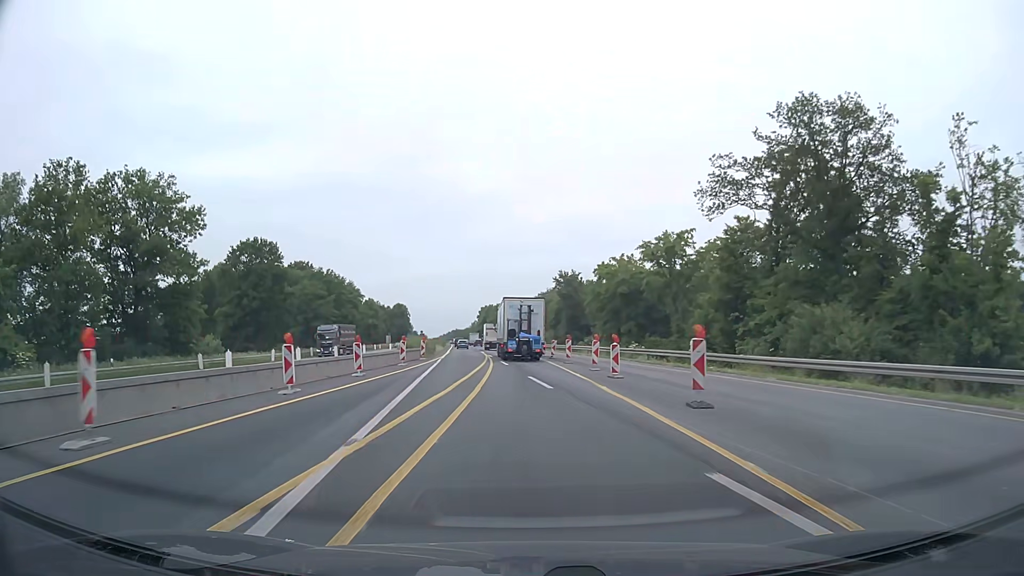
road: motorway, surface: asphalt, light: Day
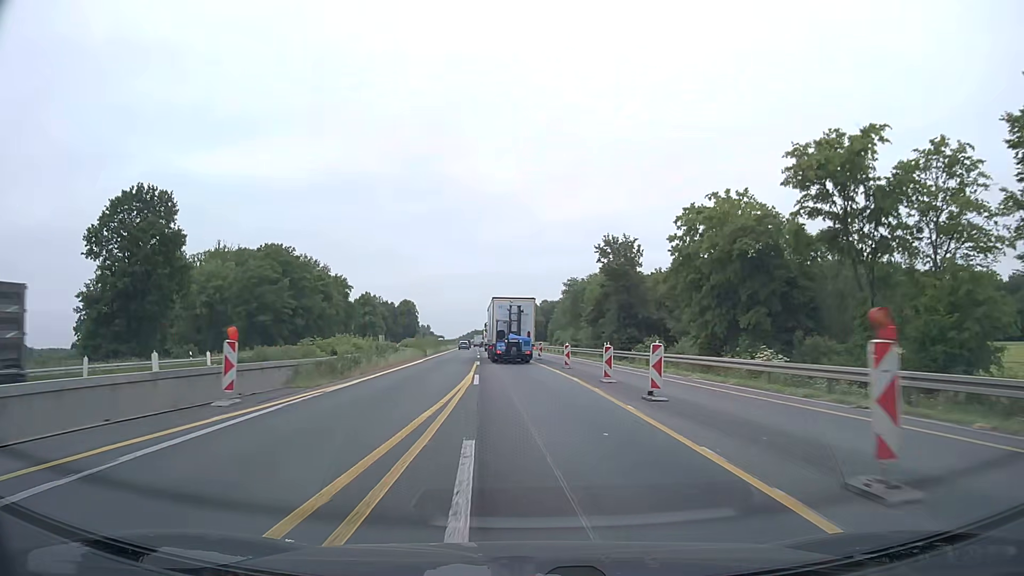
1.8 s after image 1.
(-0.7, +33.8) m; -2°
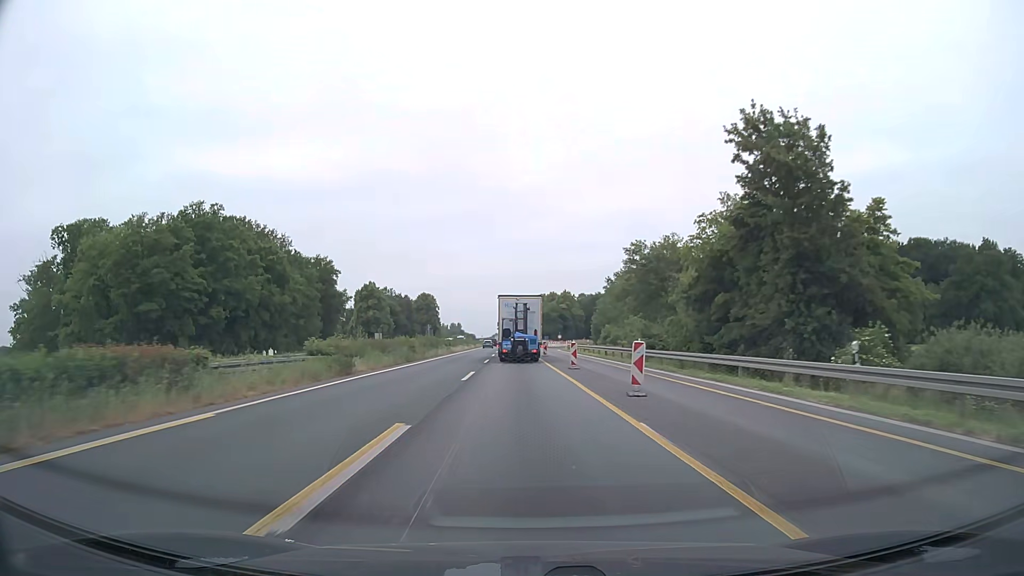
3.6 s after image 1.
(-0.9, +34.9) m; -3°
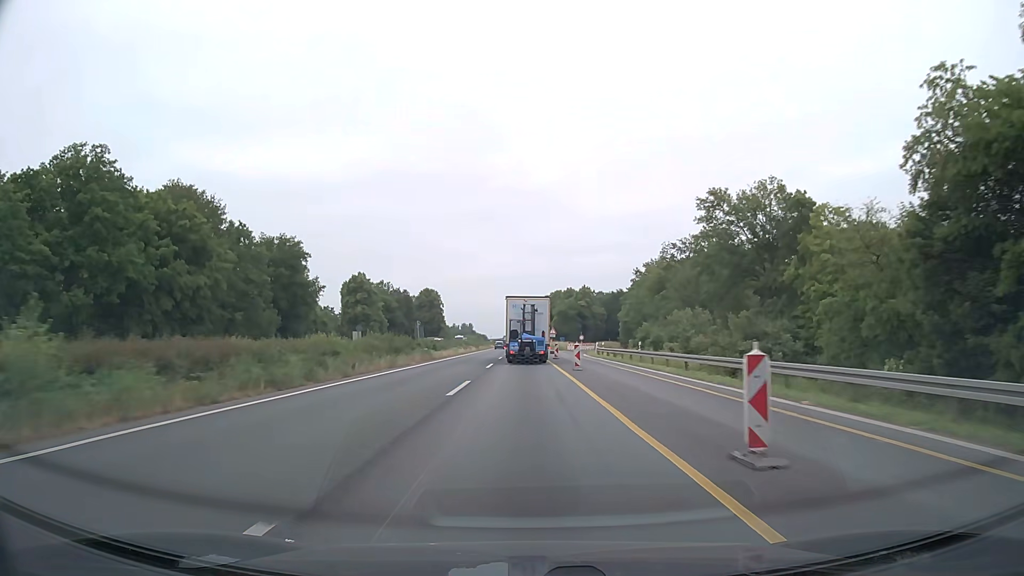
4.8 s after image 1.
(-0.4, +23.9) m; -1°
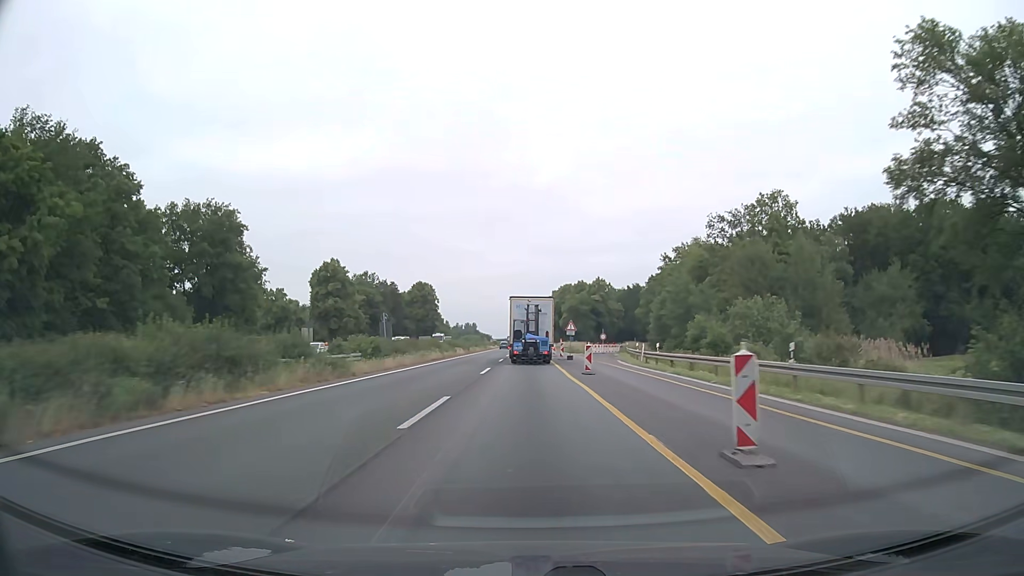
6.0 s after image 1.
(-0.1, +24.5) m; 0°
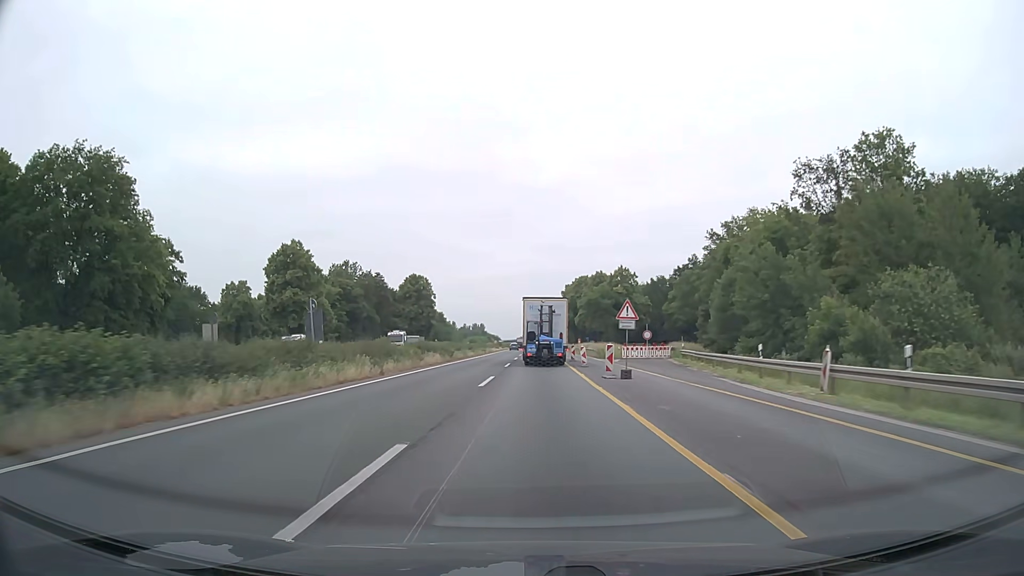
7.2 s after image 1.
(-0.2, +25.7) m; -1°
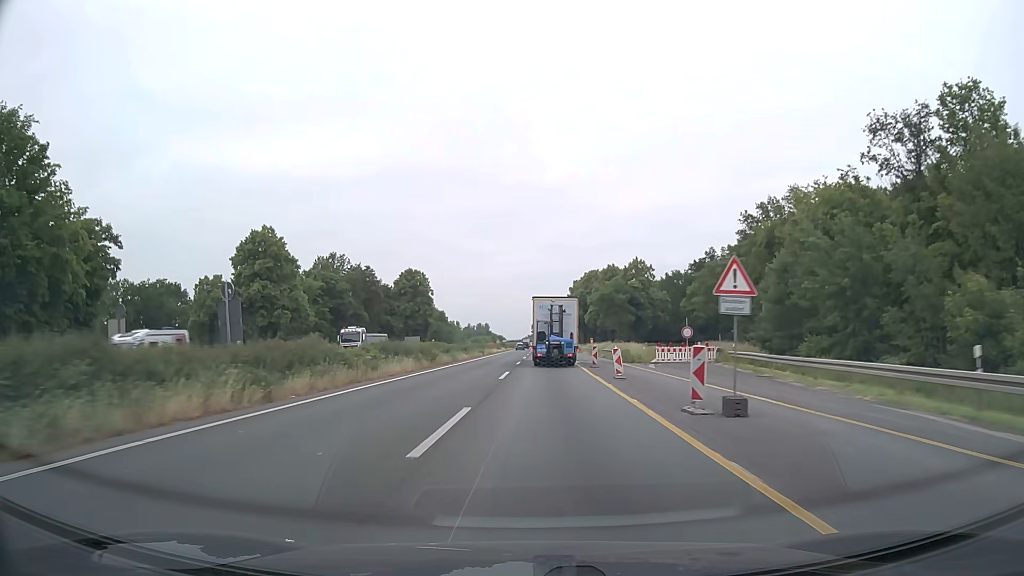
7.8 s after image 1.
(0.0, +13.2) m; 0°
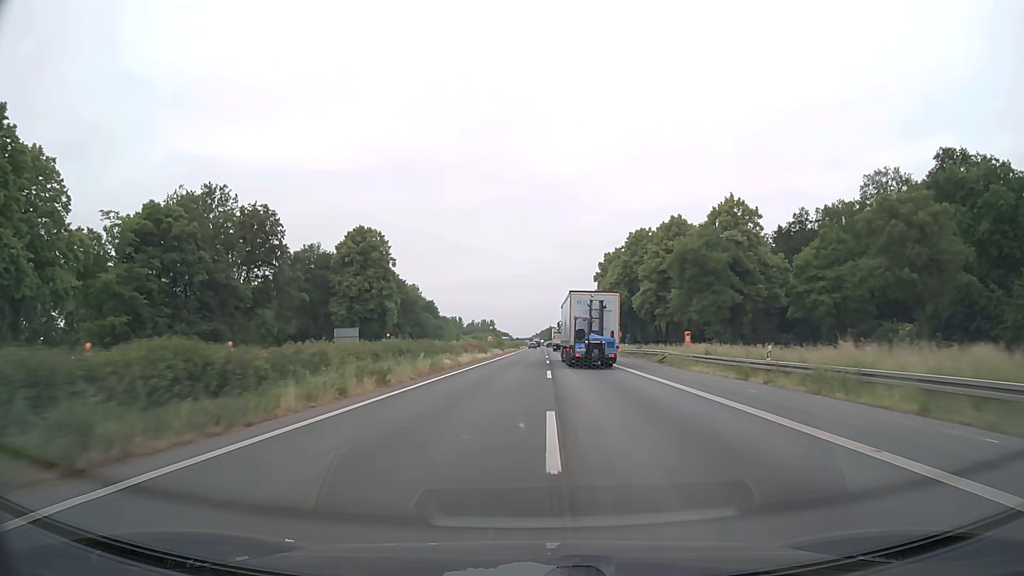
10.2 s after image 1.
(-0.6, +55.3) m; -1°
(0, +10) (0, +20) (0, +30) (0, +40) (0, +50) (0, +60) (0, +70) (0, +80) (+1, +90) (+1, +100) m
